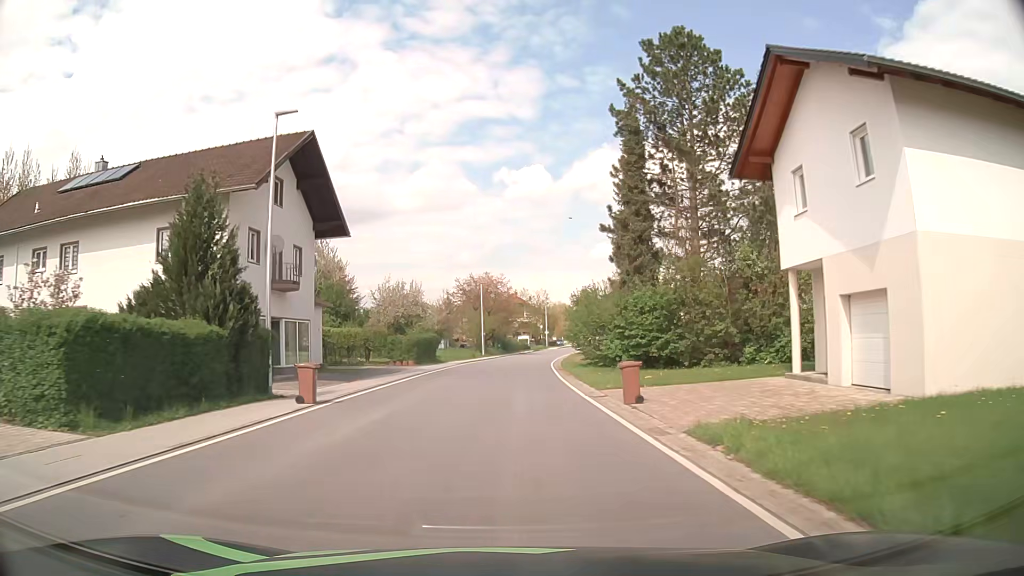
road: secondary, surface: asphalt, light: Day
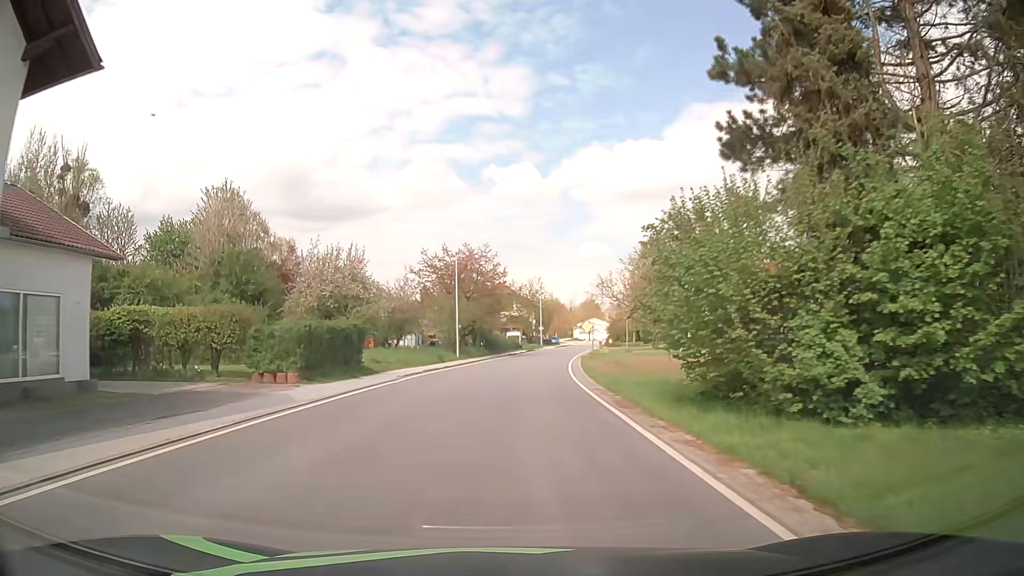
(+0.1, +22.9) m; +1°
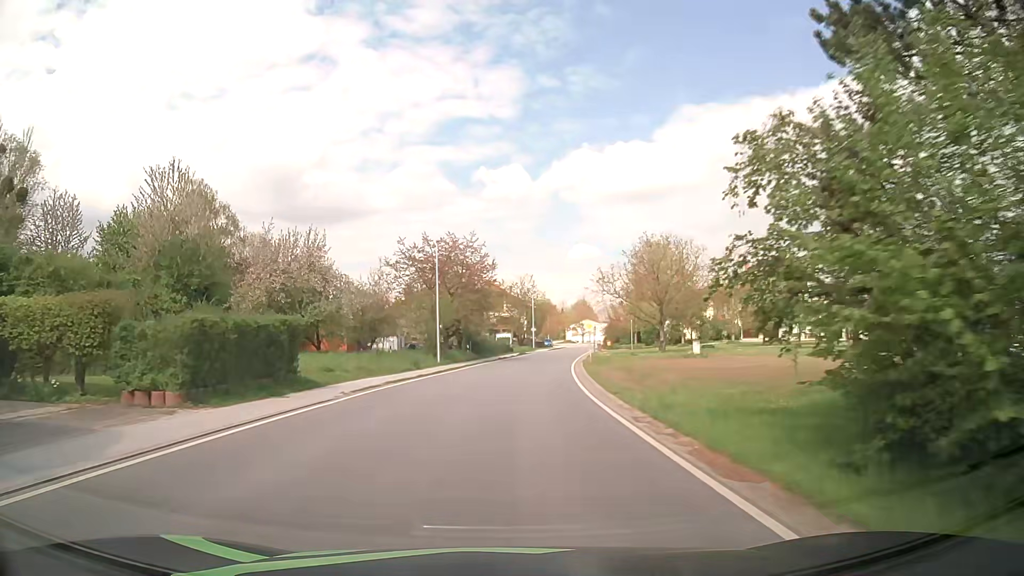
(+0.1, +7.6) m; +1°
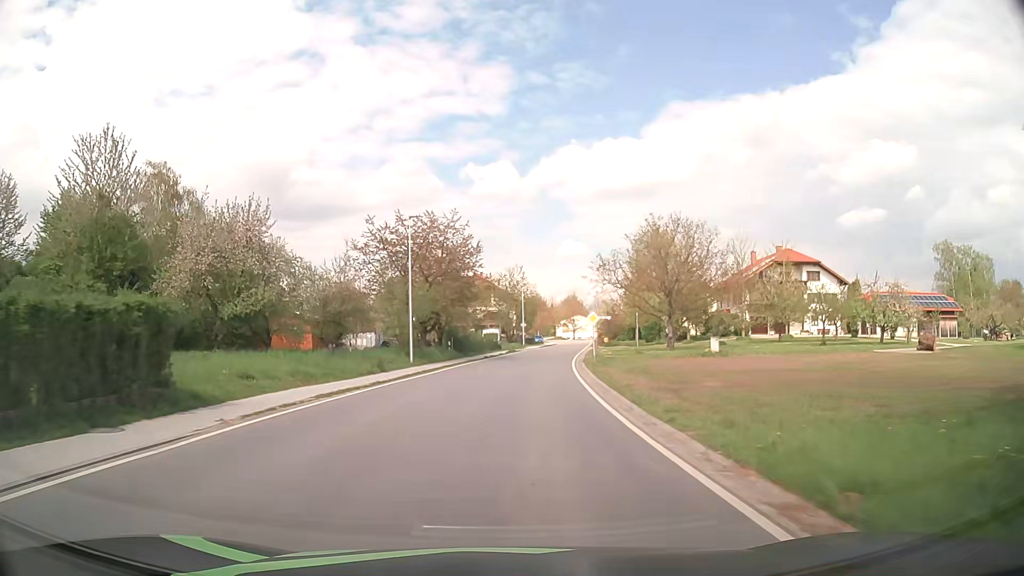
(0.0, +7.6) m; +1°
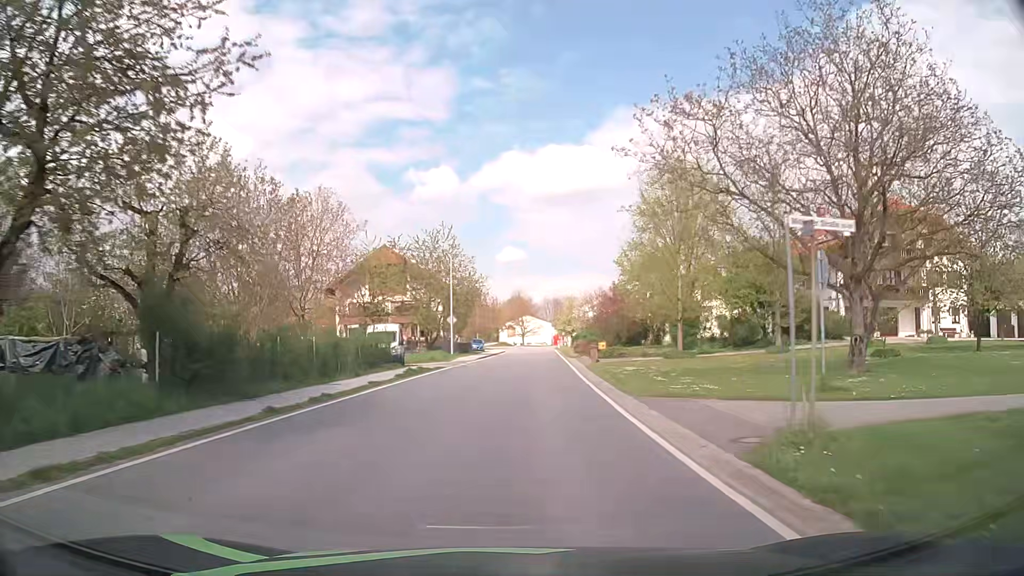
(+1.7, +38.0) m; +5°
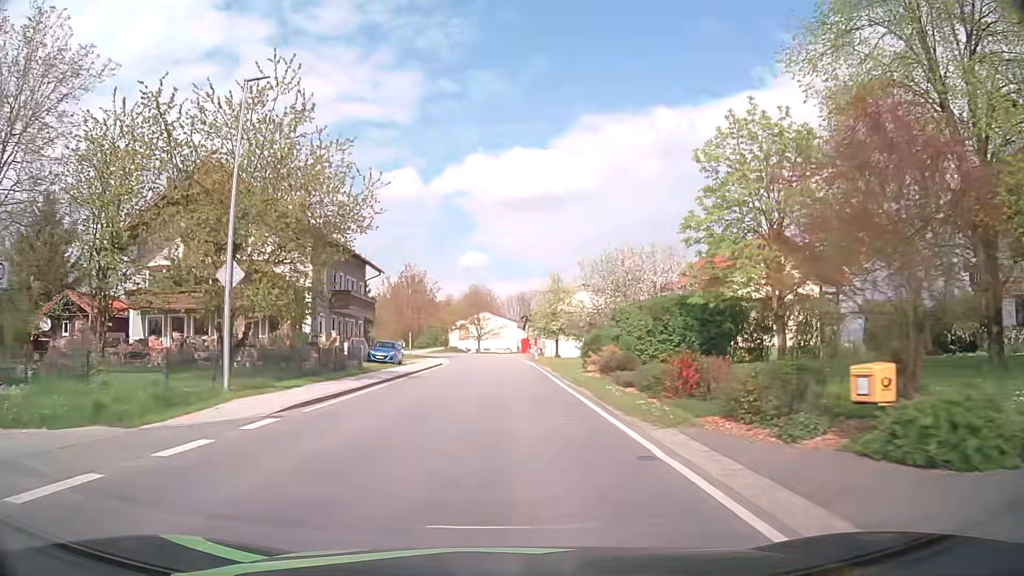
(+1.6, +37.8) m; +3°
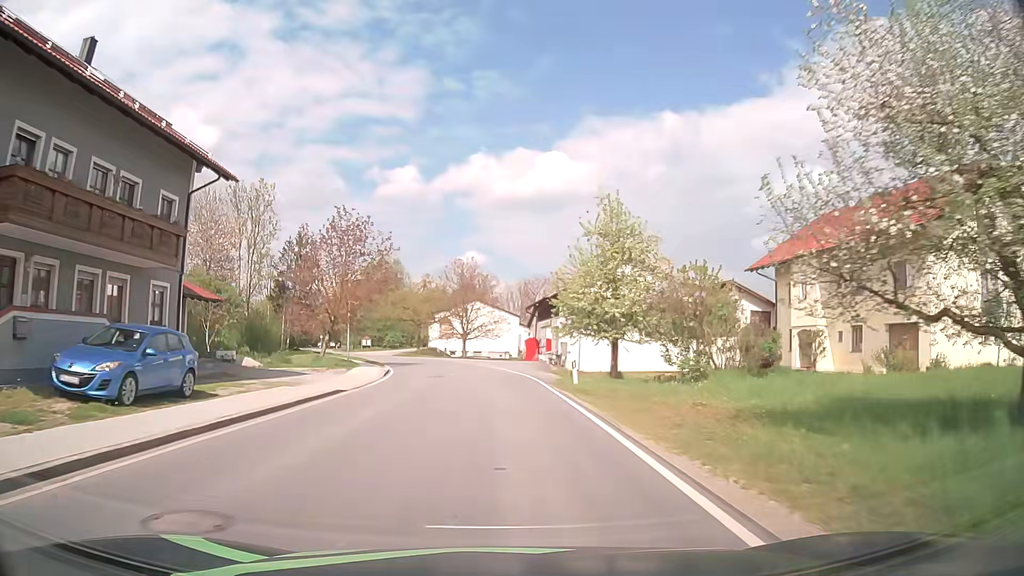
(+0.2, +30.4) m; 0°
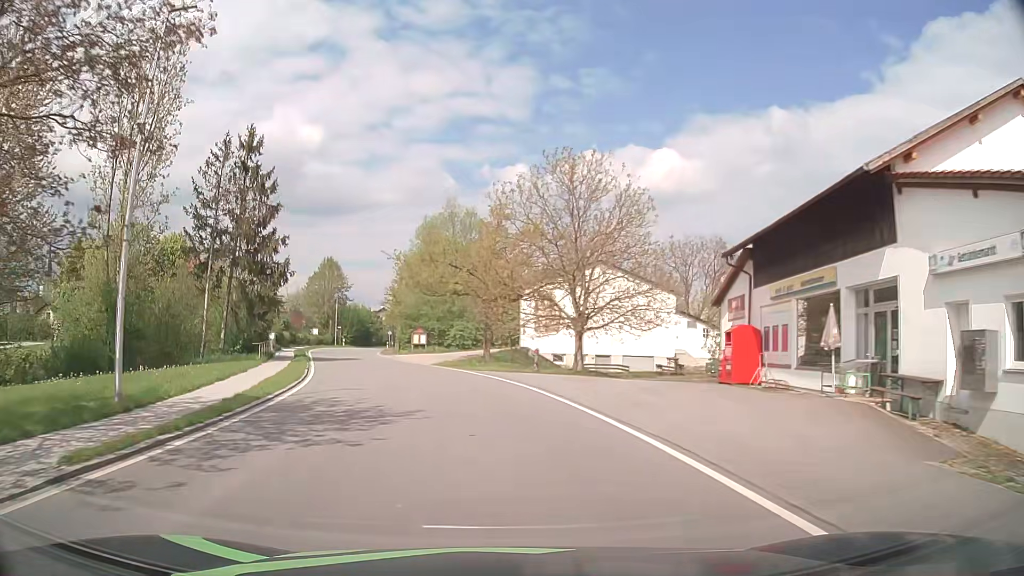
(-1.7, +38.0) m; -9°
